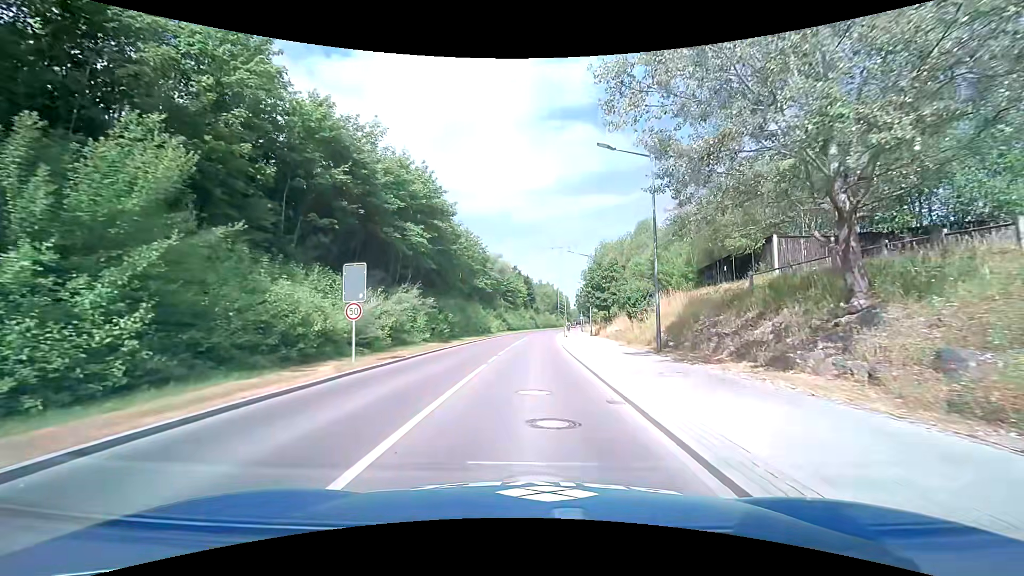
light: Day
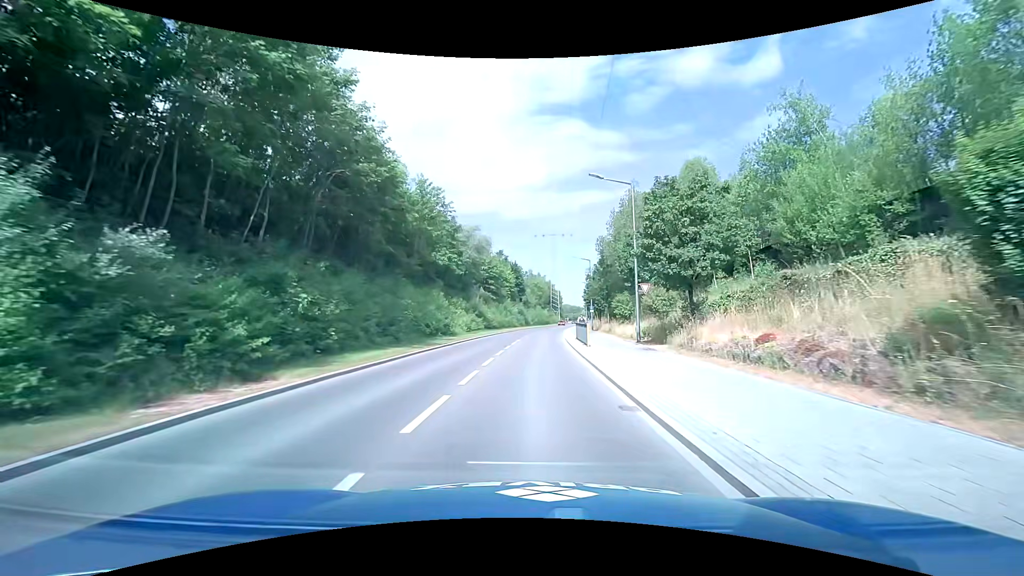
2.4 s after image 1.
(+0.6, +26.0) m; +2°
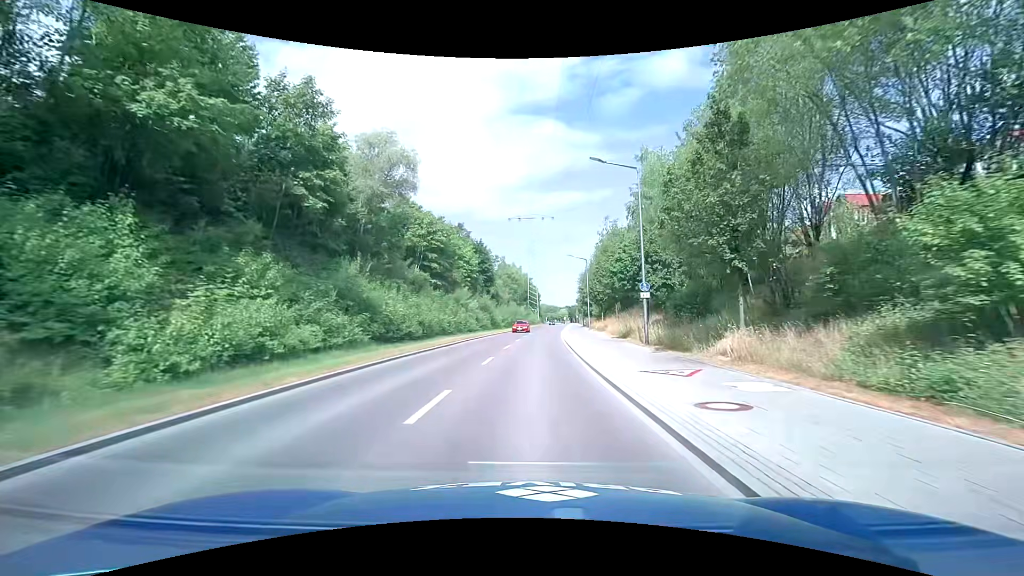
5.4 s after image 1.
(+0.7, +35.5) m; +2°
(0, +10) (0, +20) (+1, +30) (+1, +40) (+2, +50) (+3, +60) (+4, +70) (+5, +80) (+5, +90) (+6, +100) m
